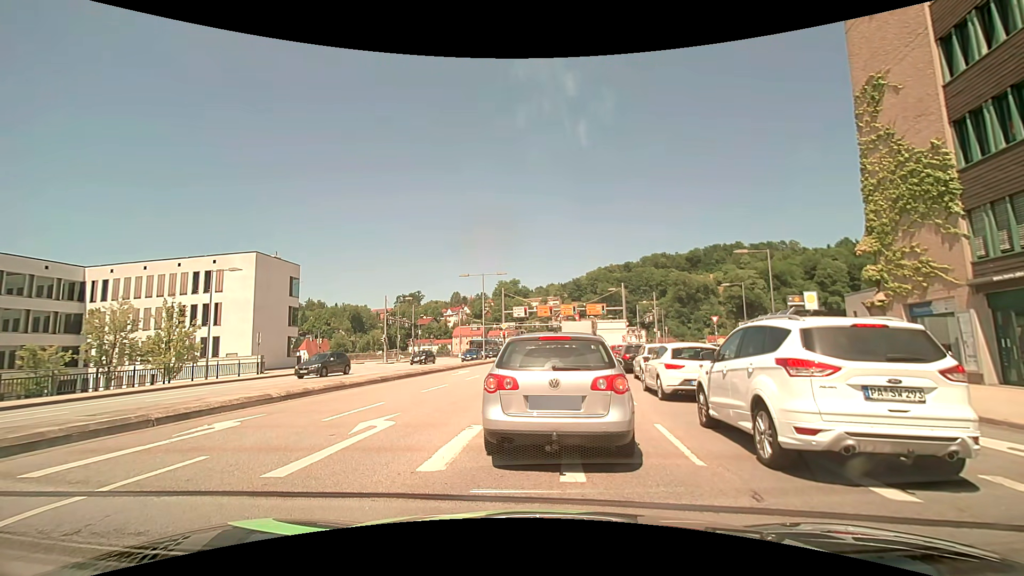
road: primary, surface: asphalt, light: Day
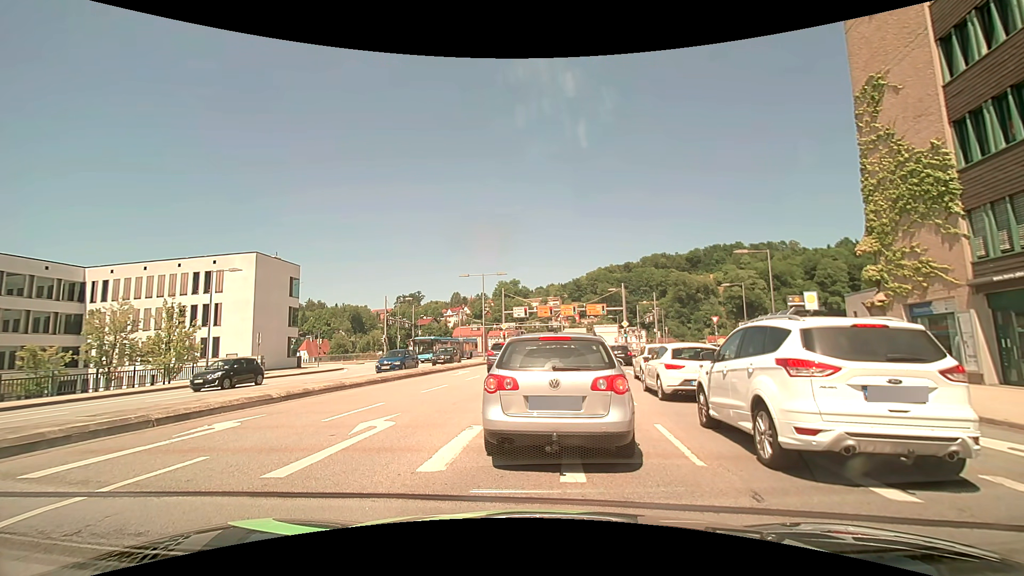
(0.0, 0.0) m; 0°
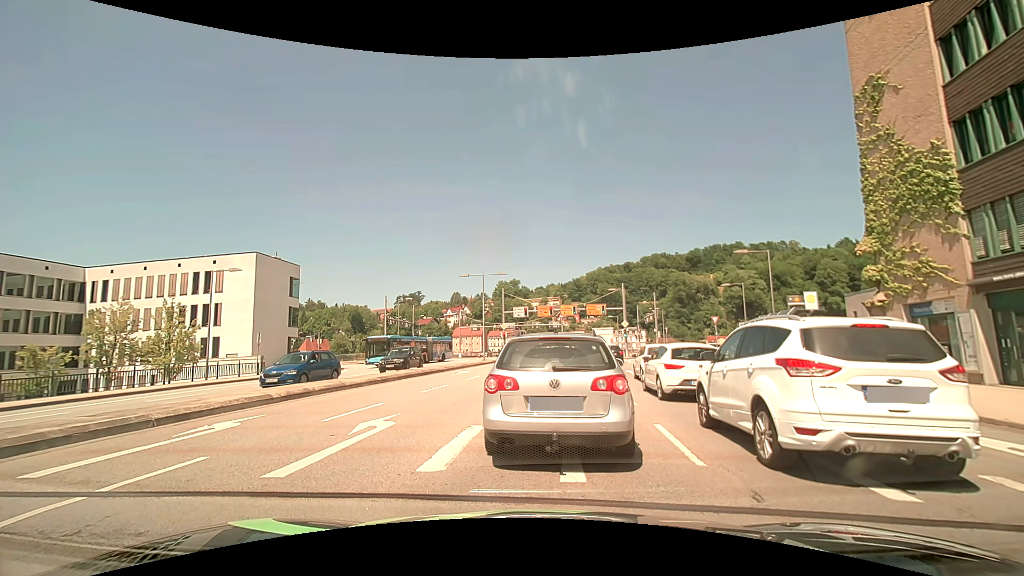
(0.0, 0.0) m; 0°
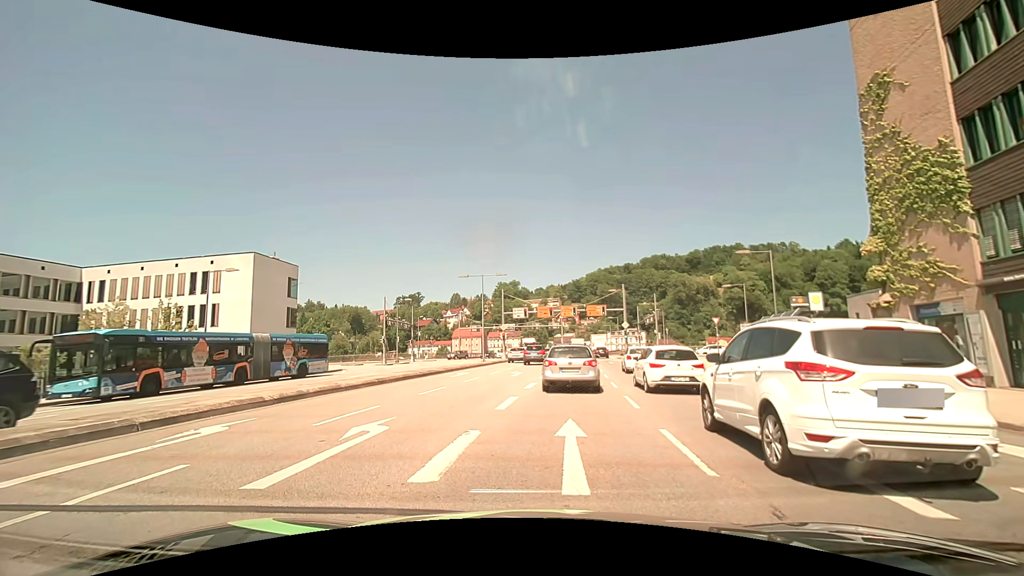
(0.0, +0.3) m; 0°
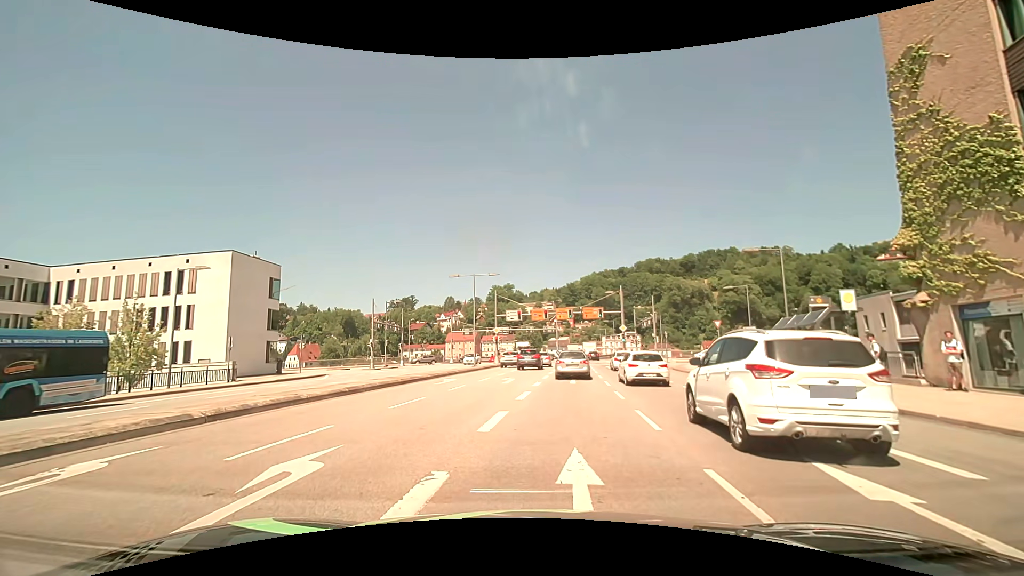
(+0.1, +2.6) m; +3°
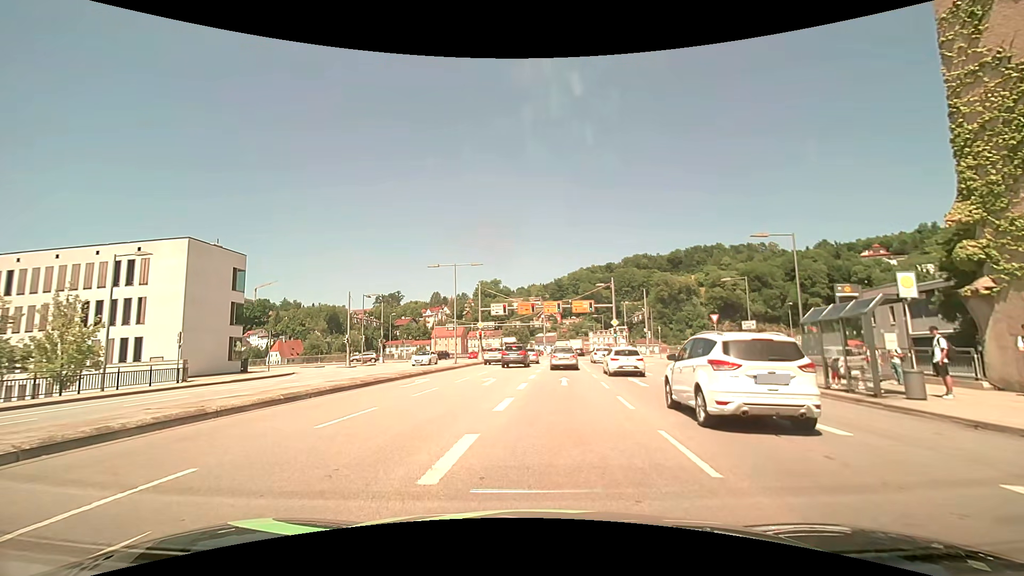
(+0.2, +3.6) m; +3°
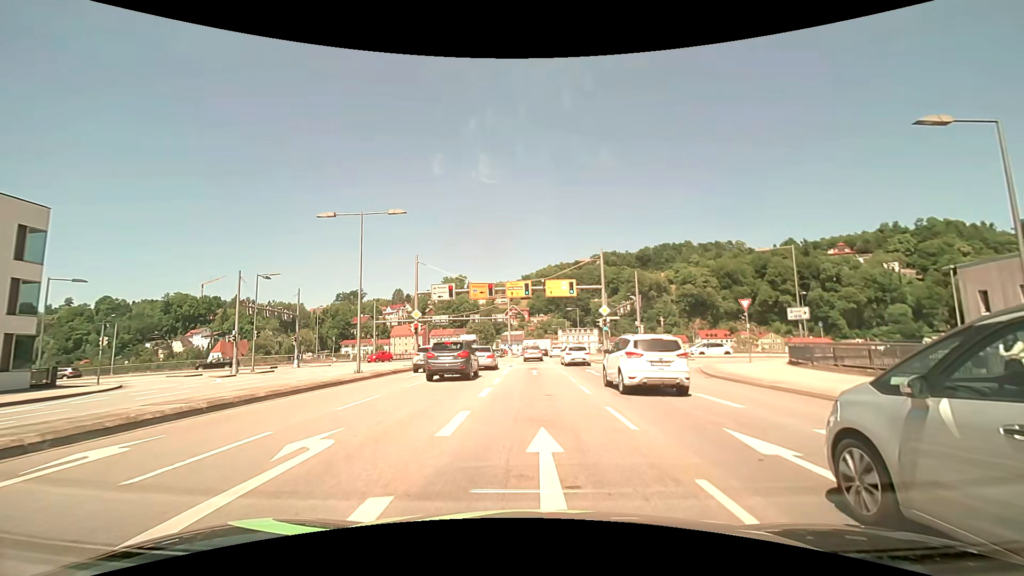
(+0.6, +15.5) m; +4°
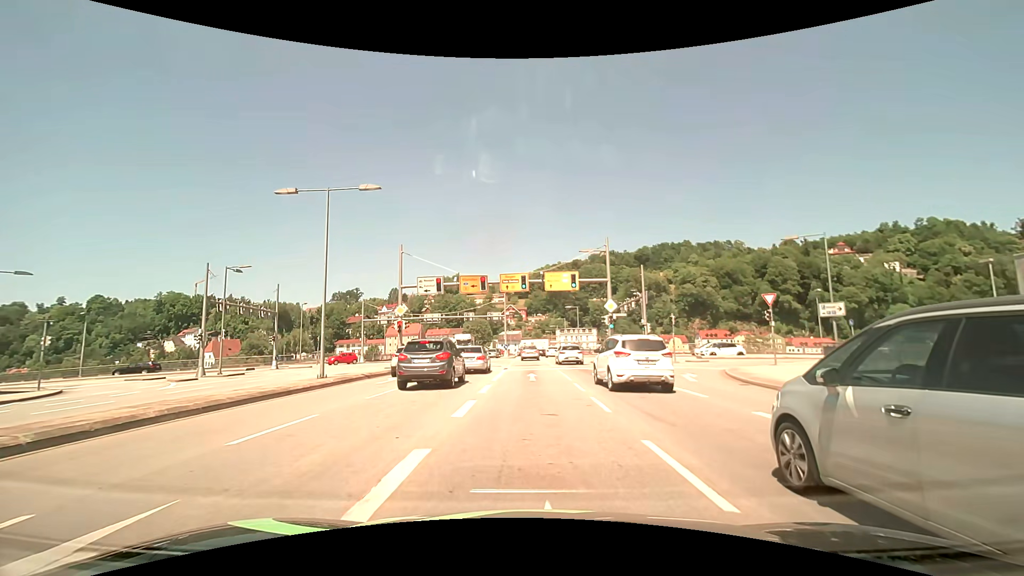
(0.0, +4.0) m; 0°
(0, +10) (0, +20) (0, +30) (0, +40) (0, +50) (-1, +60) (-1, +70) (-1, +80) (-1, +90) (-1, +100) m
